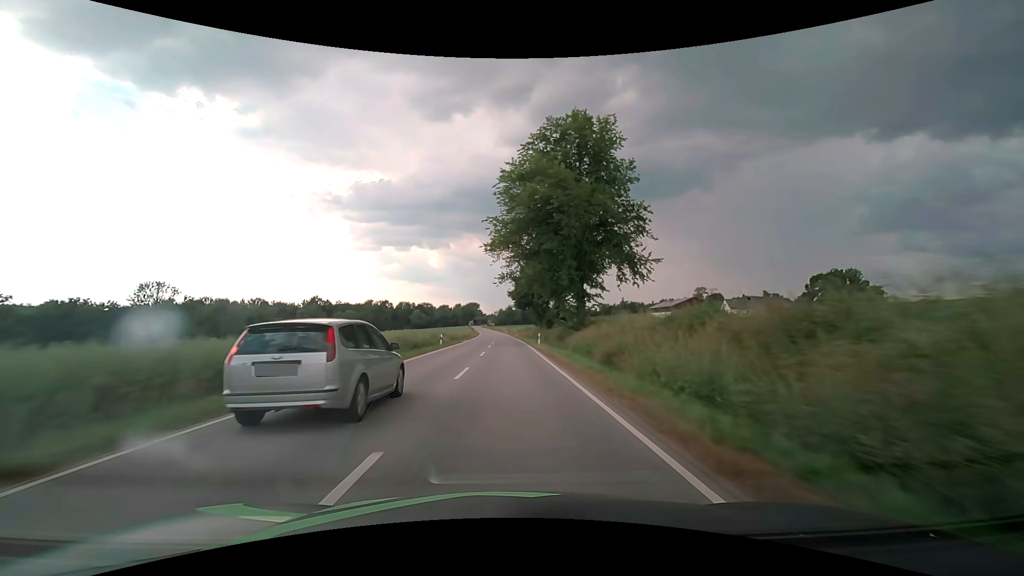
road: secondary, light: Day
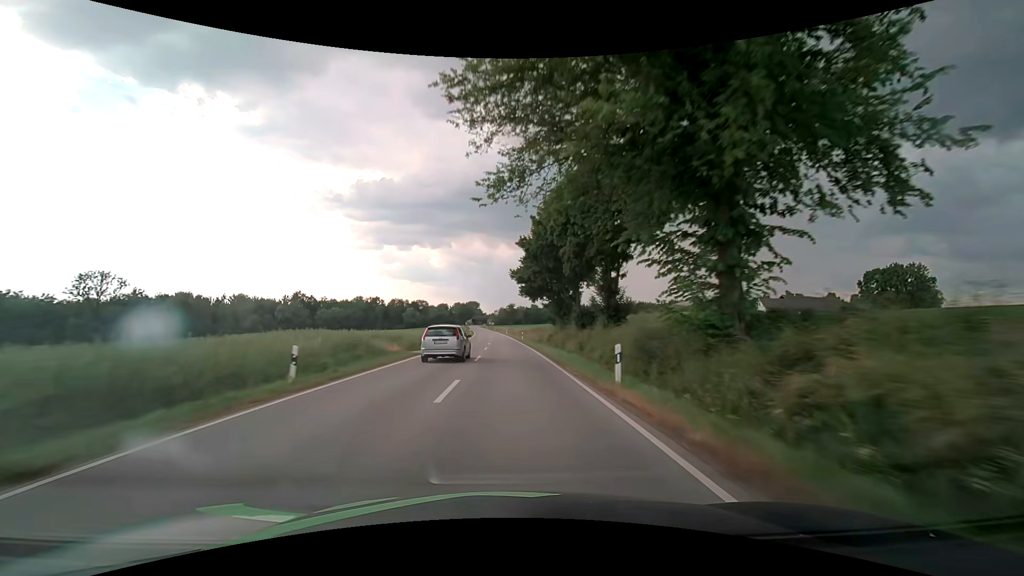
(0.0, +28.4) m; 0°
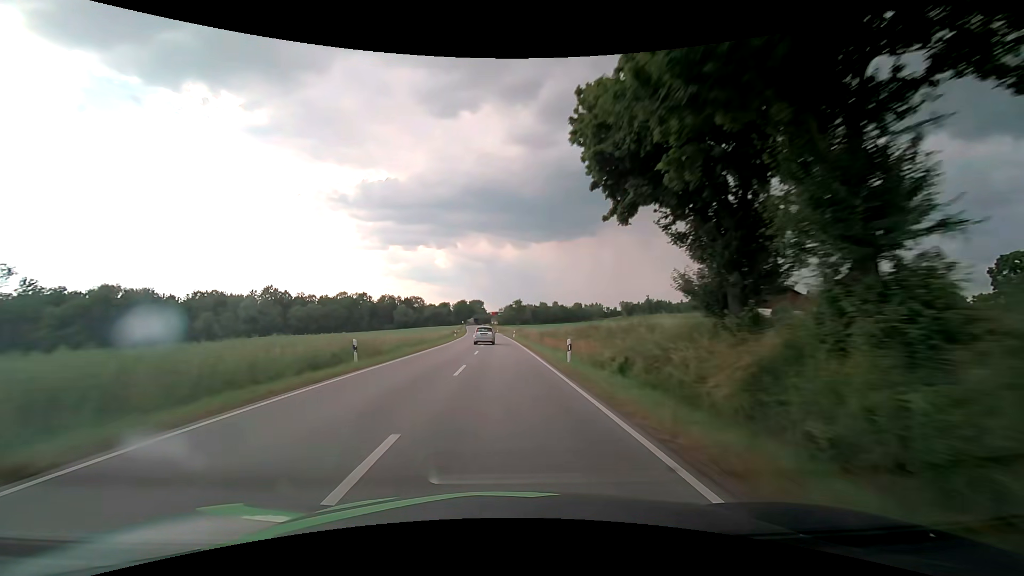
(-0.2, +42.8) m; -1°
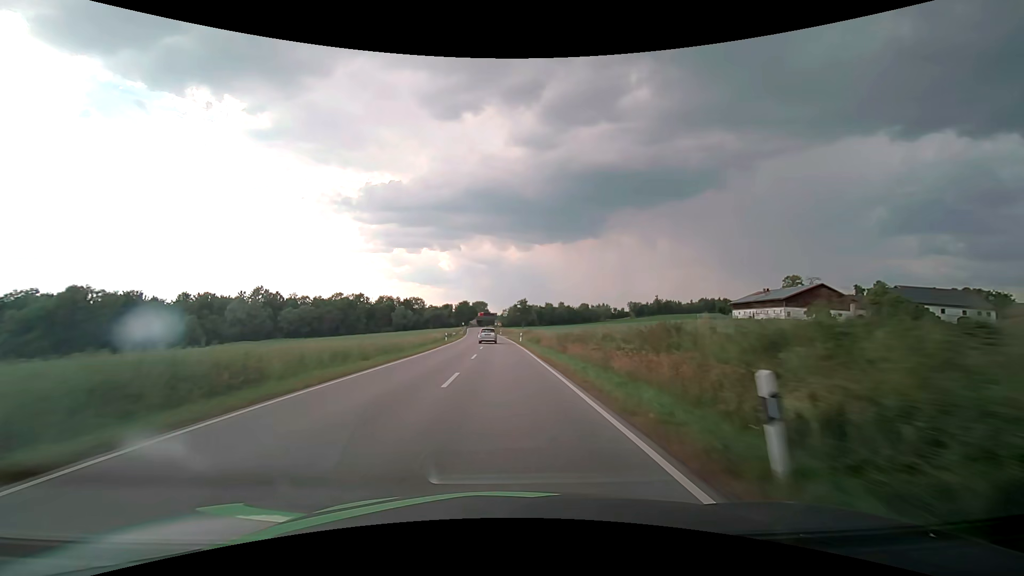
(0.0, +14.6) m; 0°
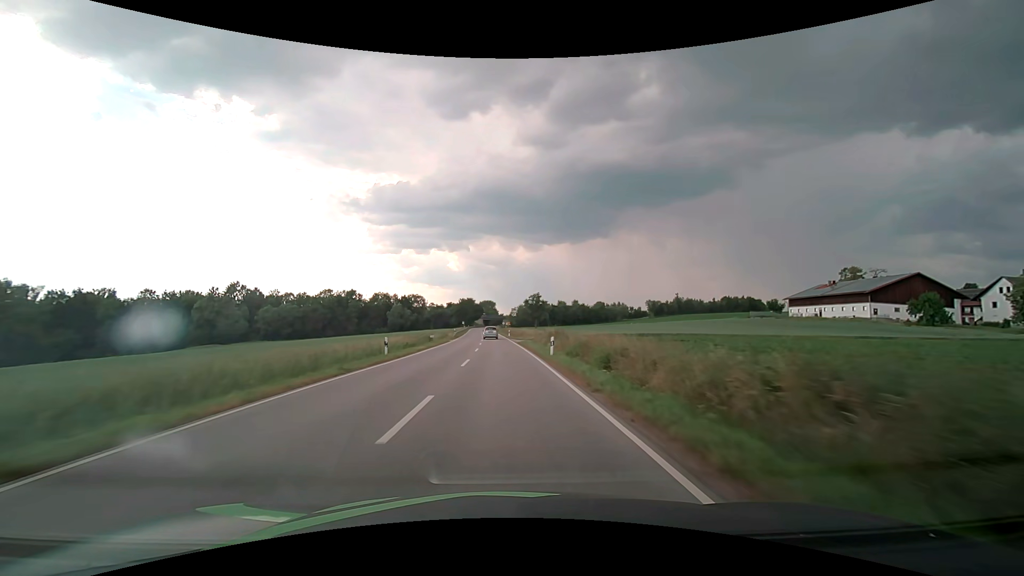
(-0.3, +29.9) m; -1°
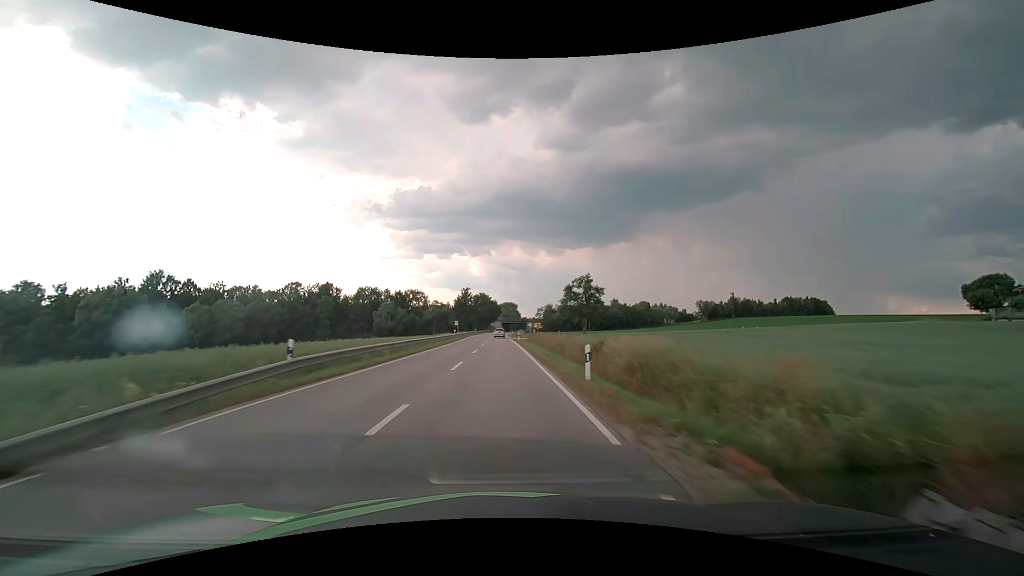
(-1.2, +61.3) m; -3°
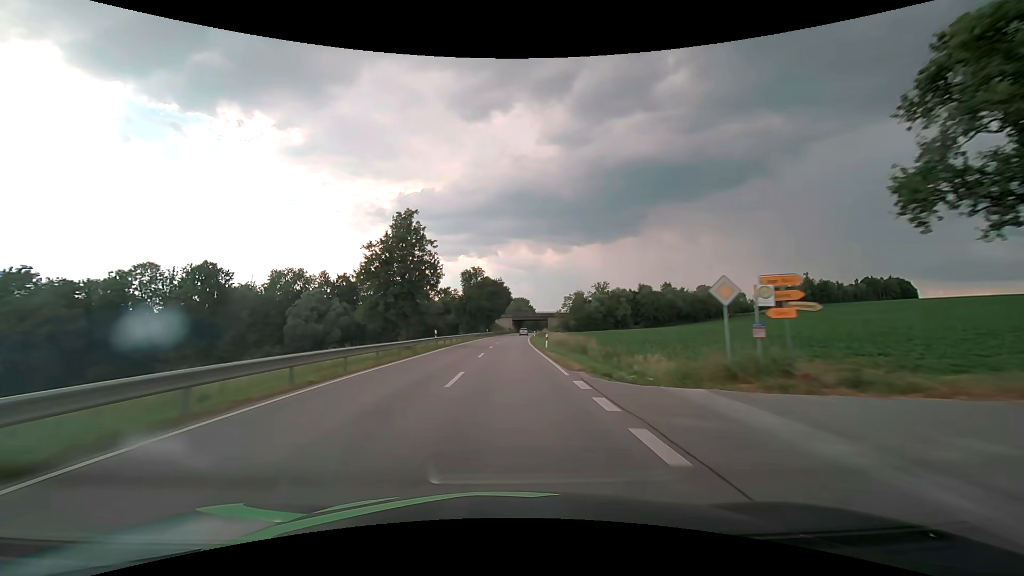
(-1.3, +77.8) m; -1°
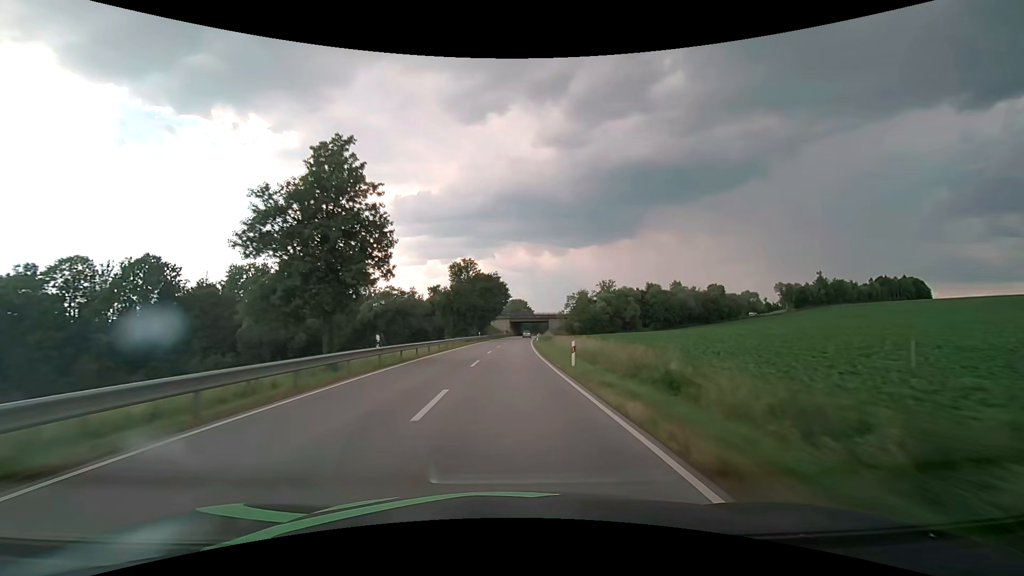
(0.0, +15.7) m; 0°
(0, +10) (0, +20) (0, +30) (0, +40) (+1, +50) (+1, +60) (+1, +70) (+2, +80) (+3, +90) (+3, +100) m
